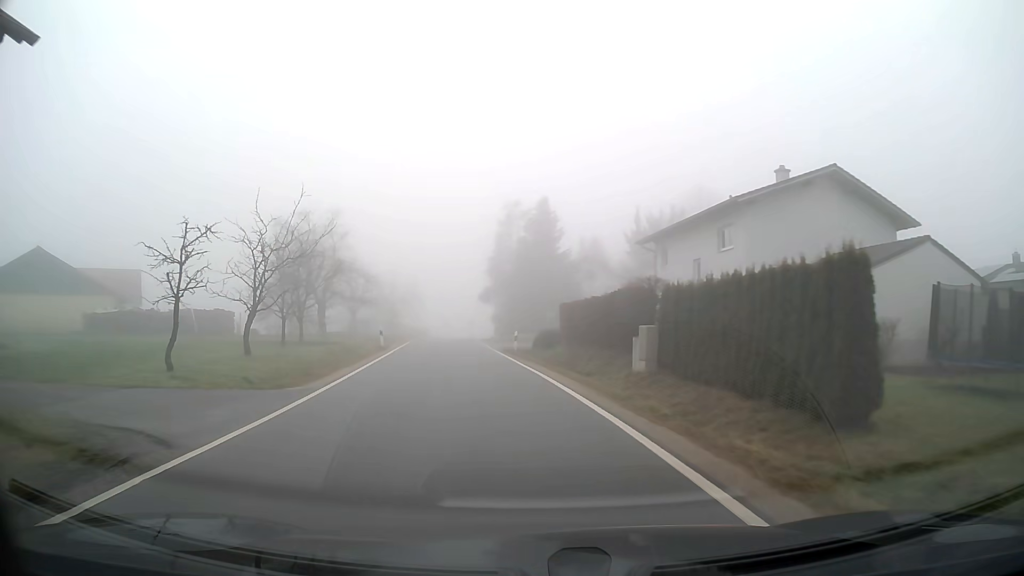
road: tertiary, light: Day
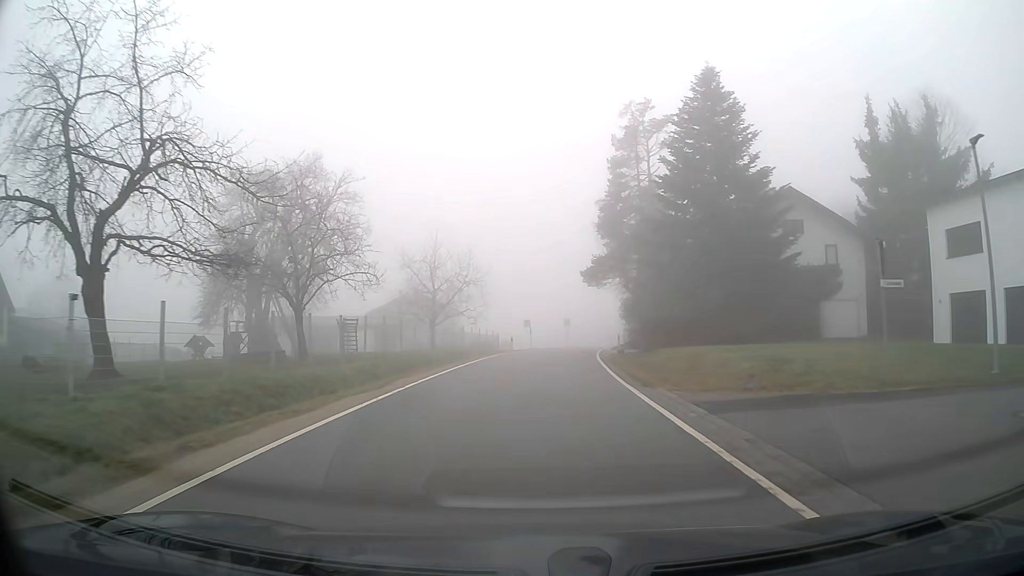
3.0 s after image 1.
(-3.4, +36.9) m; -6°
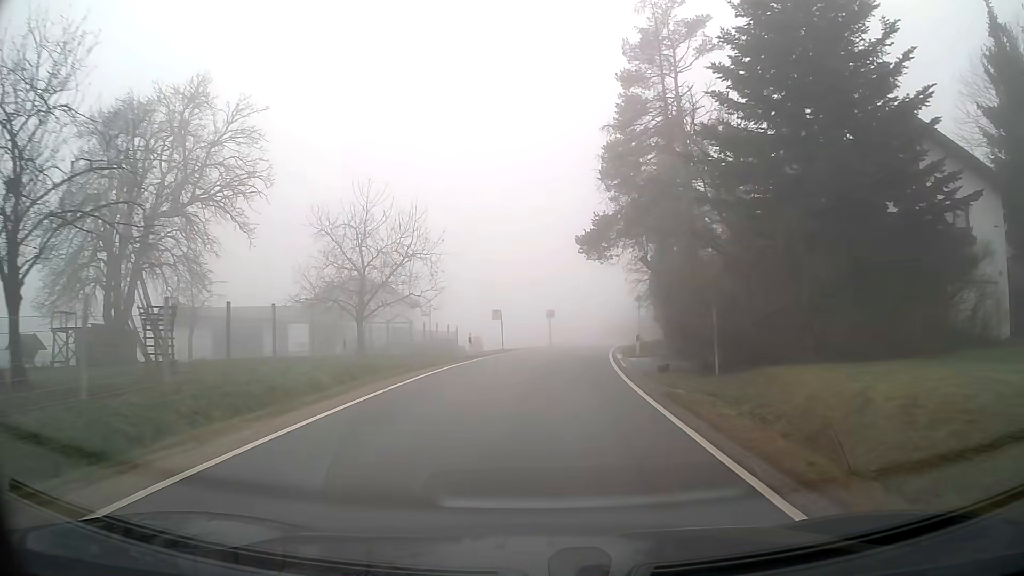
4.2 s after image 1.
(+0.2, +15.5) m; +2°
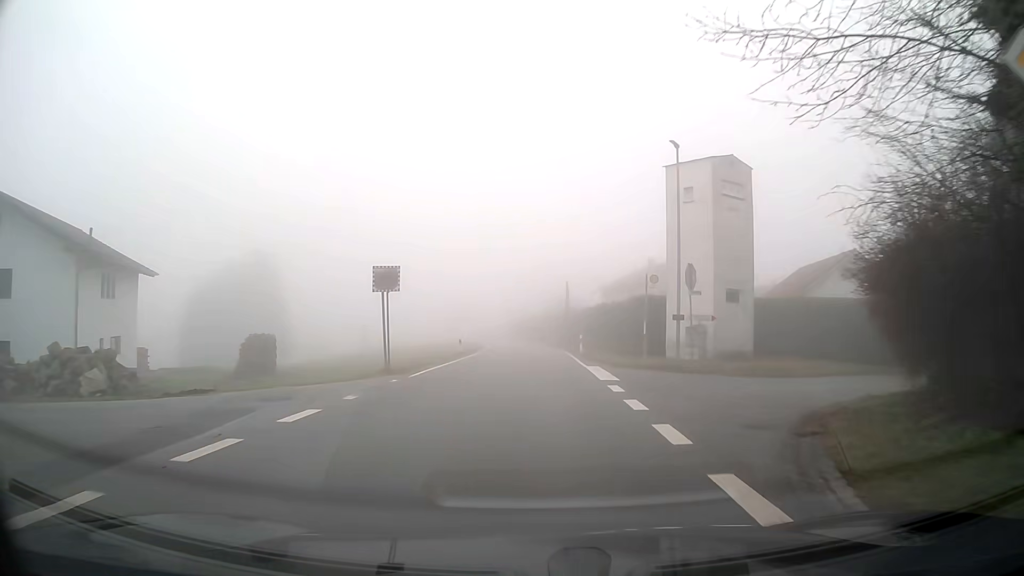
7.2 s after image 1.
(+2.5, +39.3) m; +6°
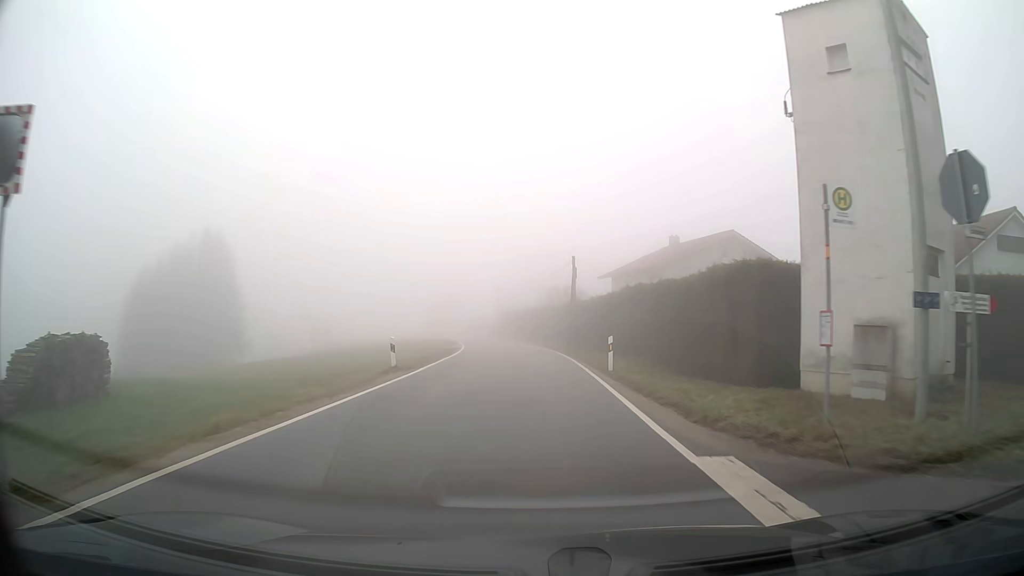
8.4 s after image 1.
(+0.2, +16.1) m; +1°
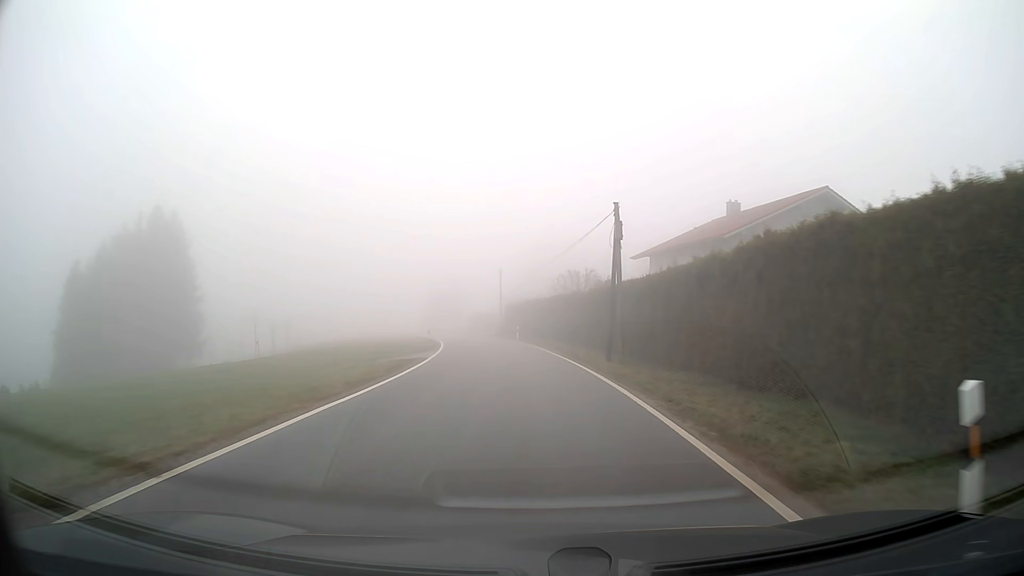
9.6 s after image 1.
(-0.2, +16.6) m; -1°
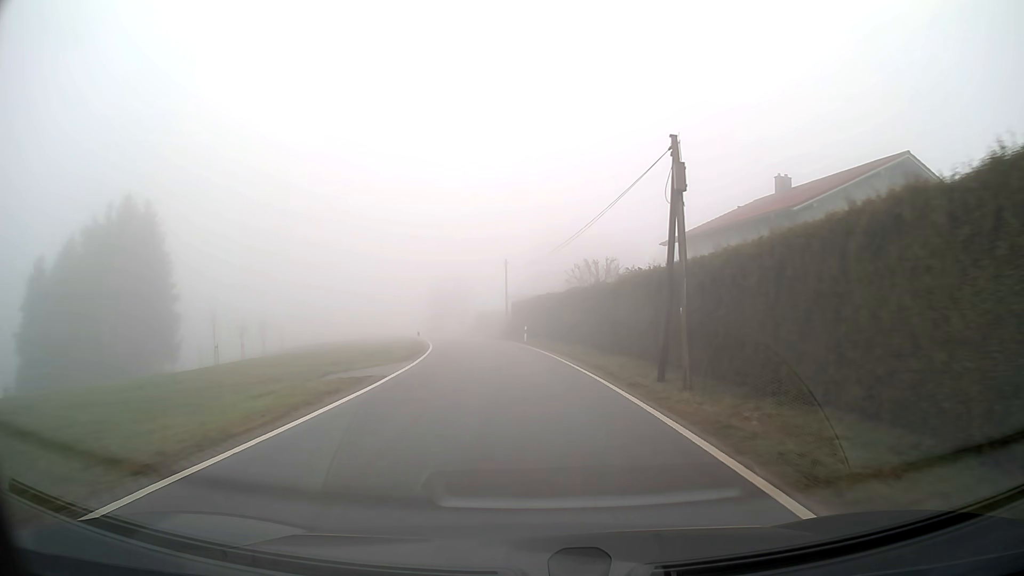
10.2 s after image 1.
(-0.1, +8.5) m; -1°
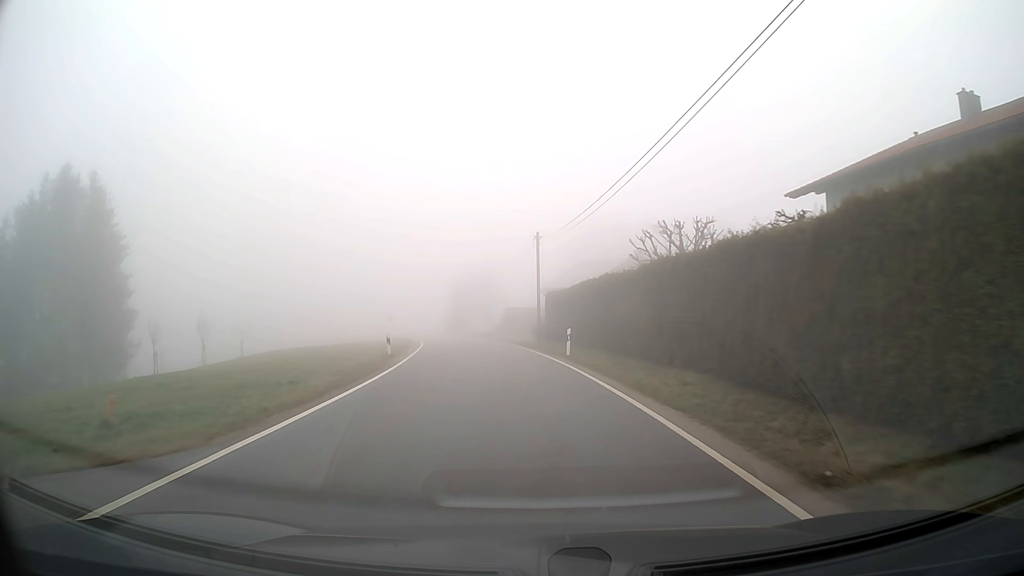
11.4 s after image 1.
(-0.4, +17.0) m; -3°
